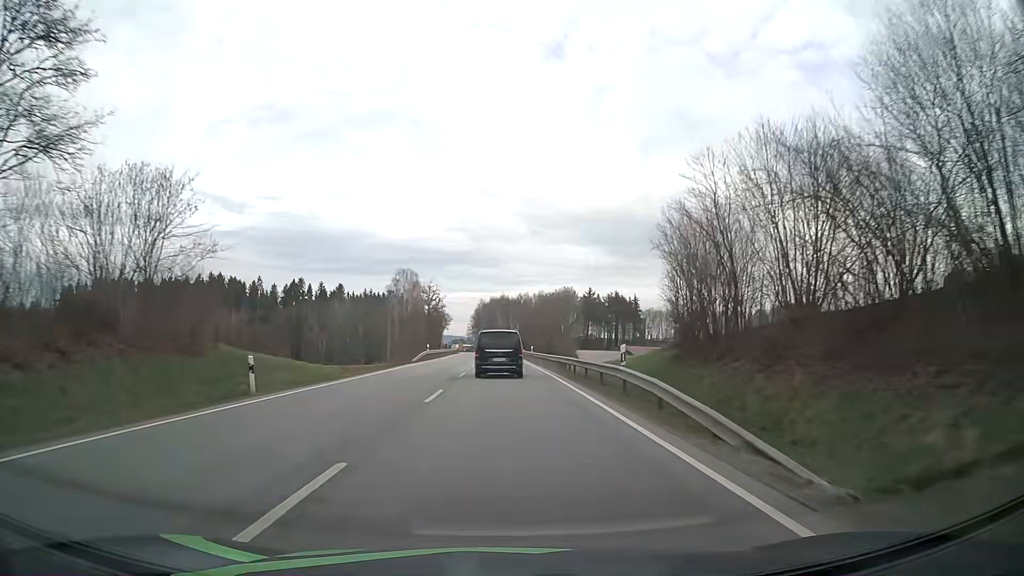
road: primary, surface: asphalt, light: Day
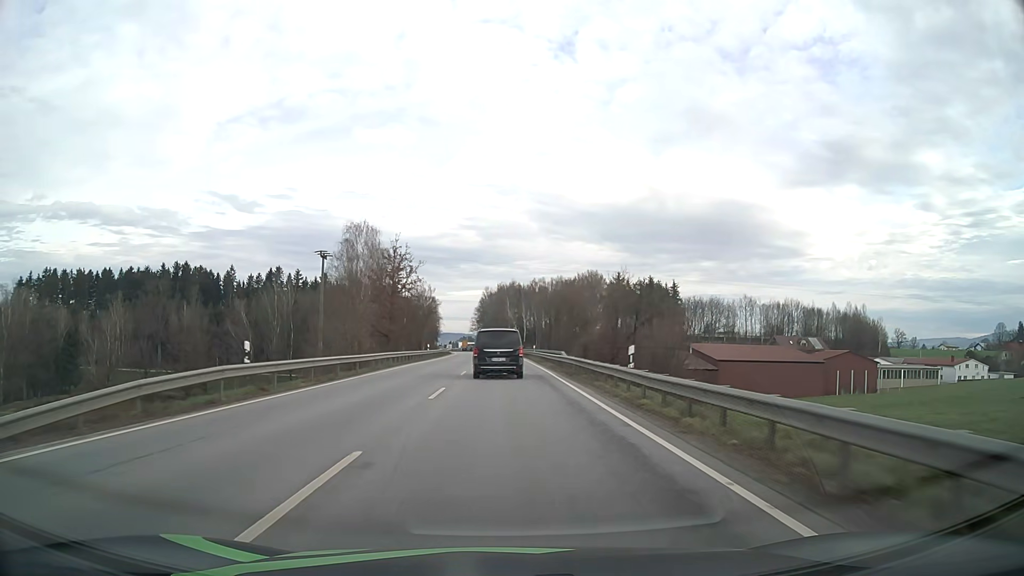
(-0.3, +47.7) m; -1°
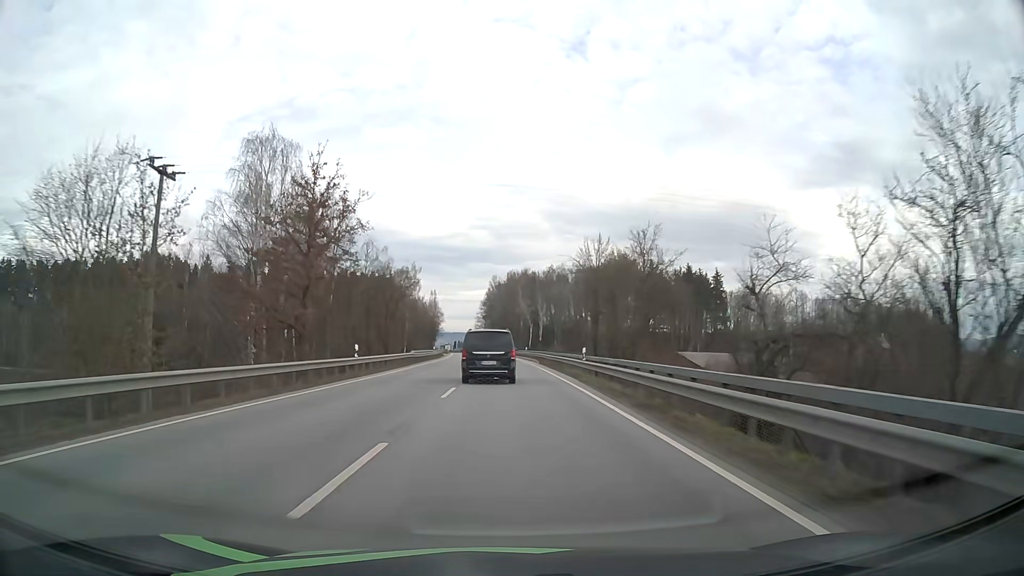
(-0.2, +35.7) m; -1°
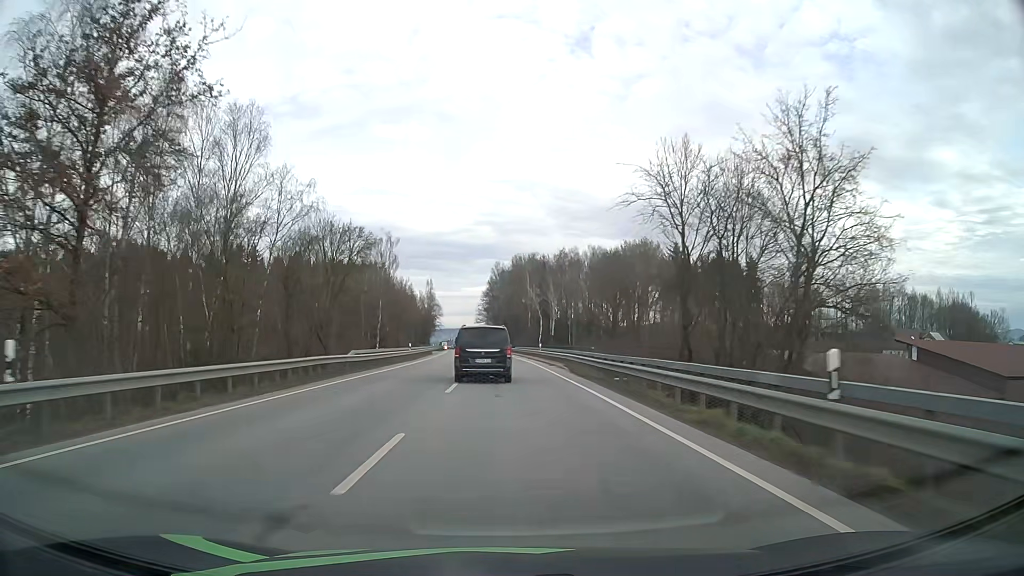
(-0.1, +23.5) m; 0°
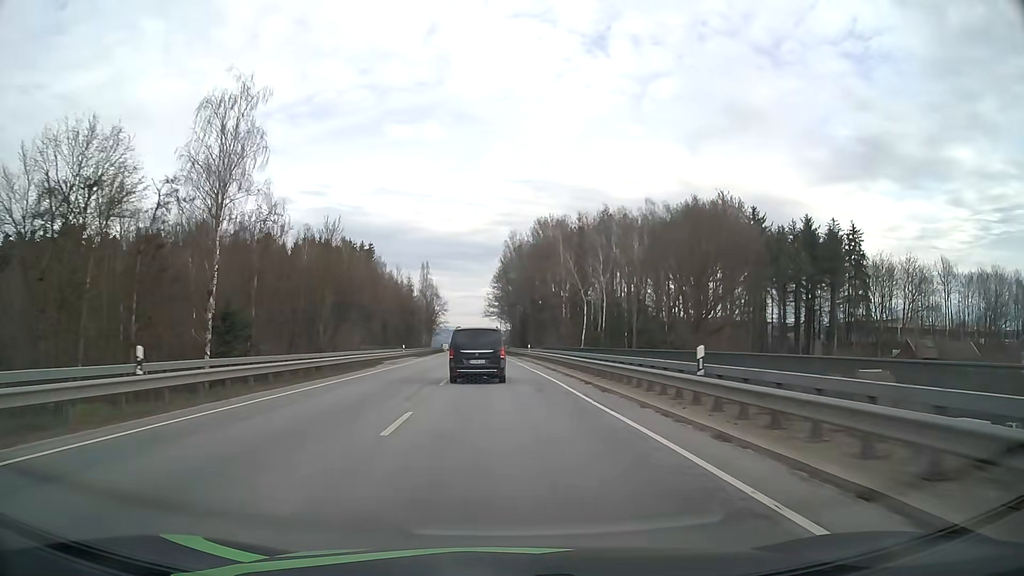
(-0.4, +44.7) m; -1°
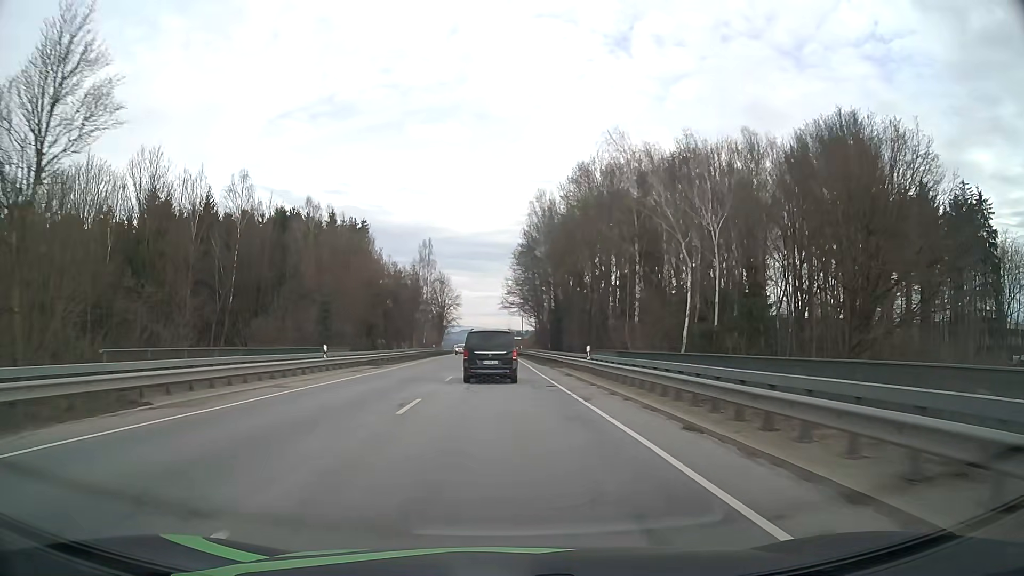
(-0.4, +33.3) m; -2°
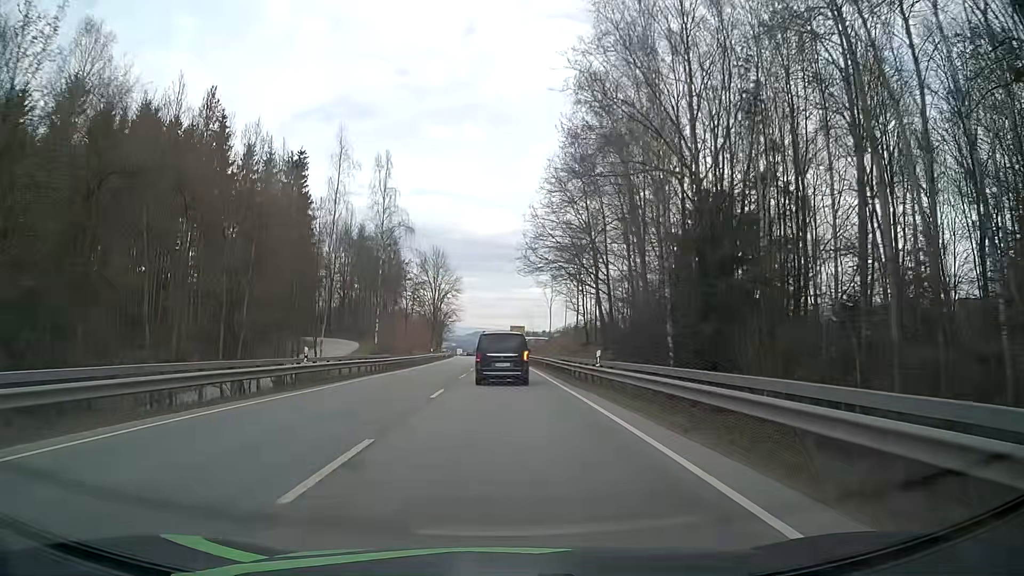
(-1.0, +56.2) m; -2°
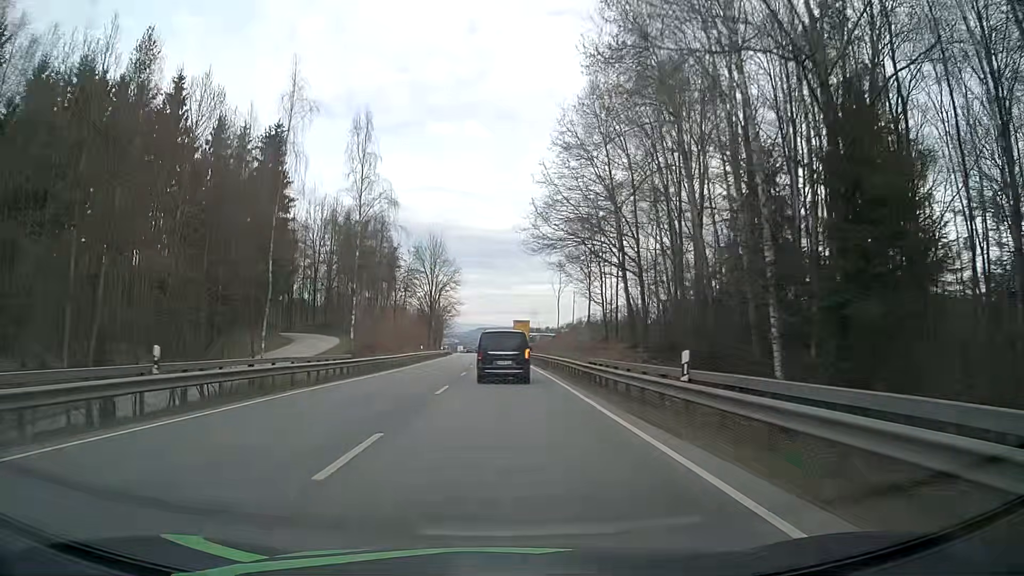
(+0.1, +11.2) m; 0°
(0, +10) (0, +20) (0, +30) (0, +40) (0, +50) (-1, +60) (-1, +70) (-1, +80) (-2, +90) (-2, +100) m
